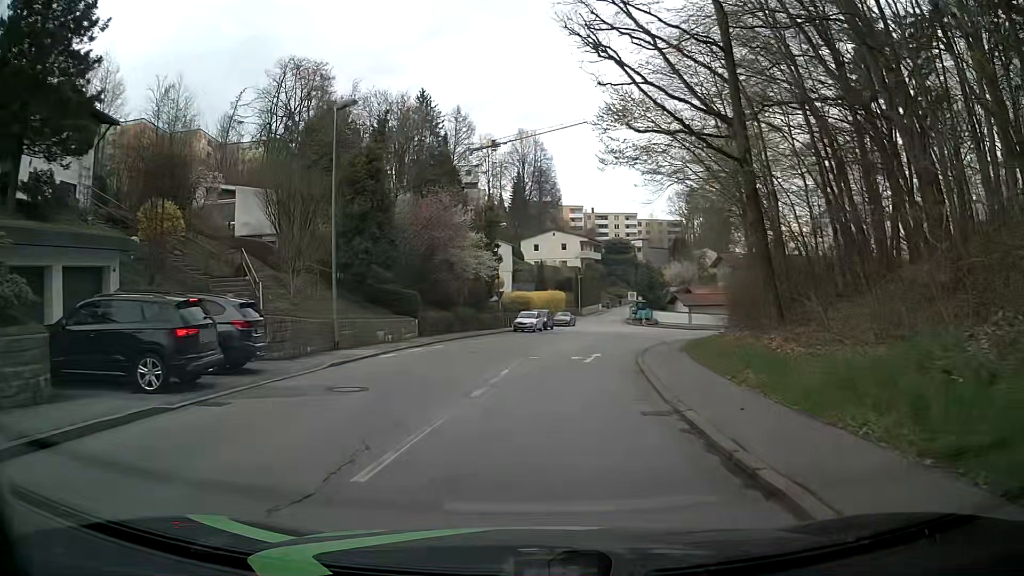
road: residential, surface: asphalt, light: Day
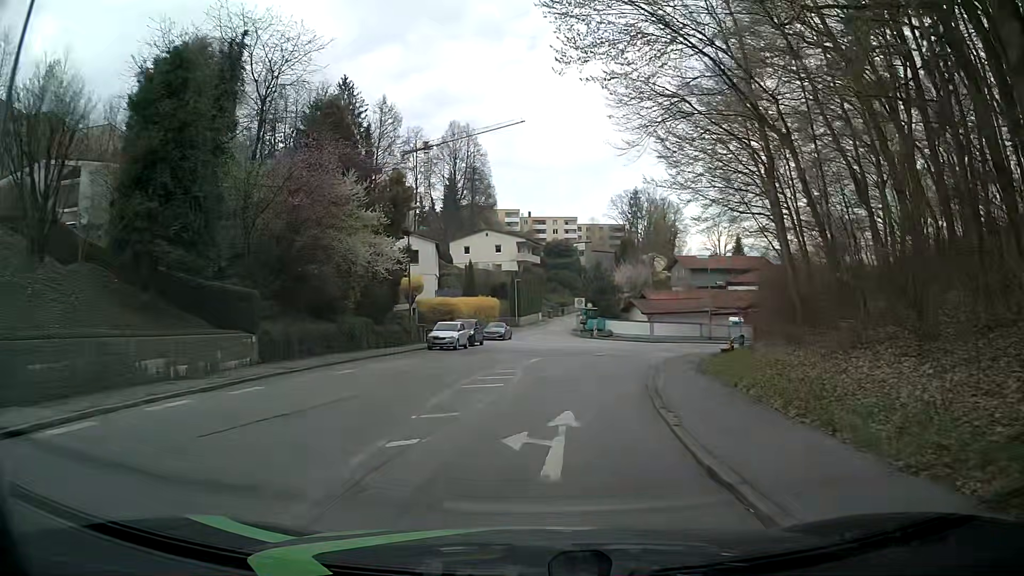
(+0.9, +13.3) m; +7°
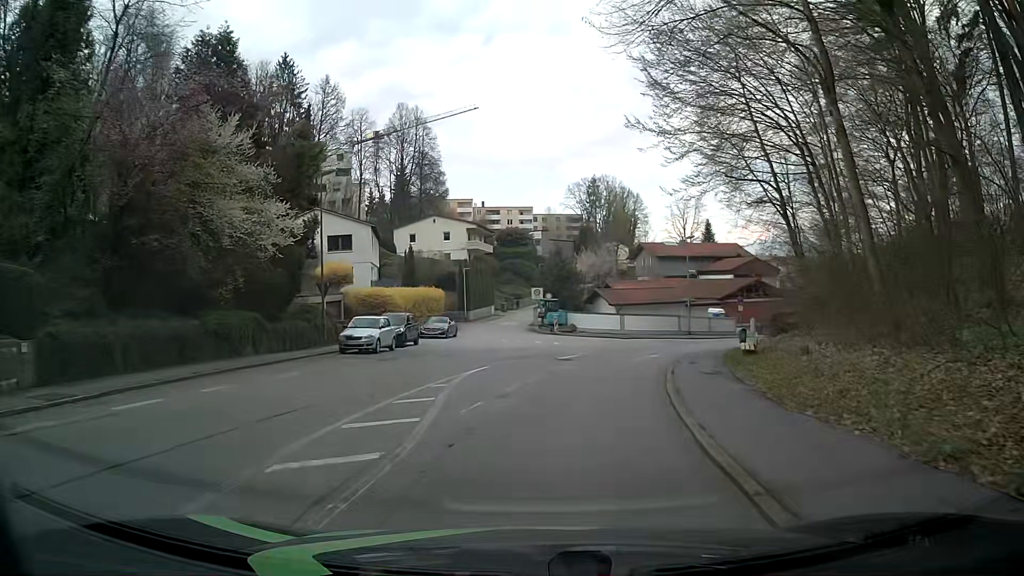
(+0.2, +8.9) m; +2°
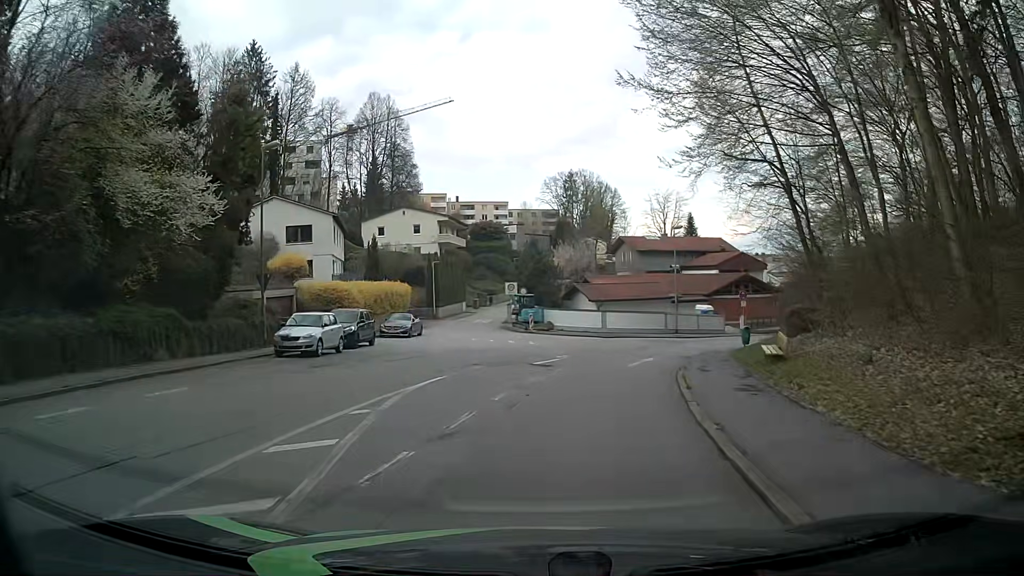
(+0.2, +4.5) m; +3°
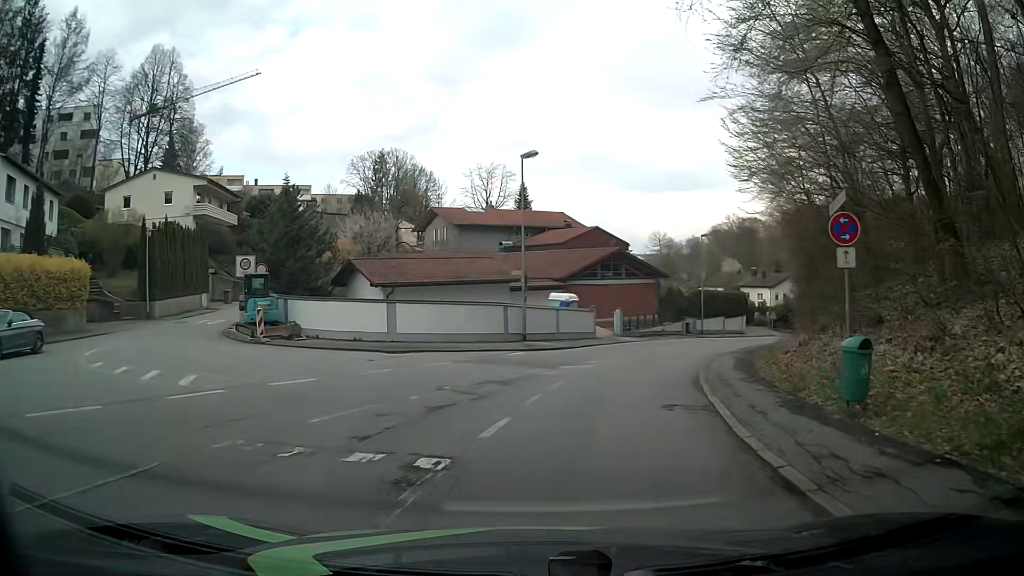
(+3.0, +22.3) m; +17°
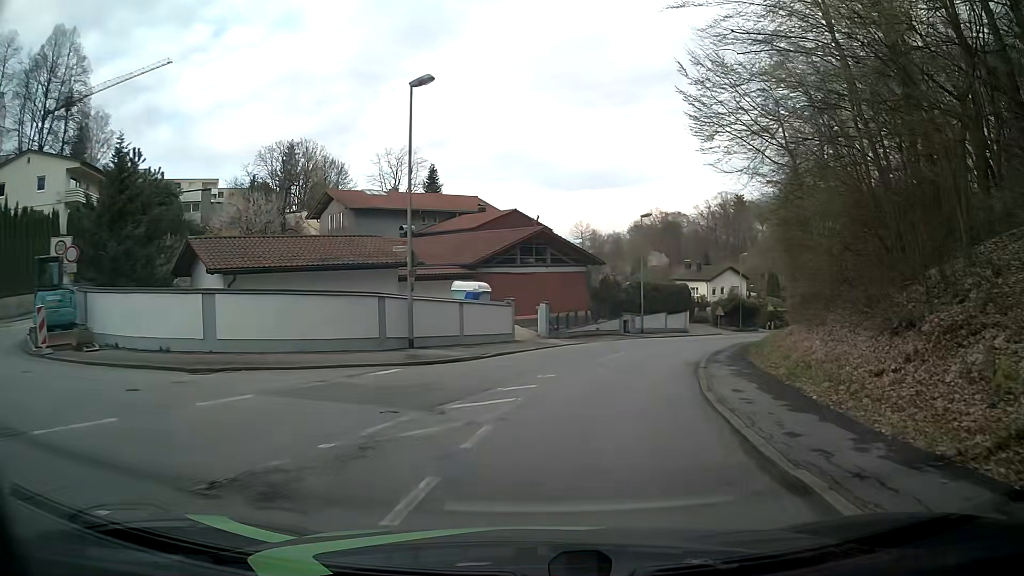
(+0.5, +9.1) m; +7°
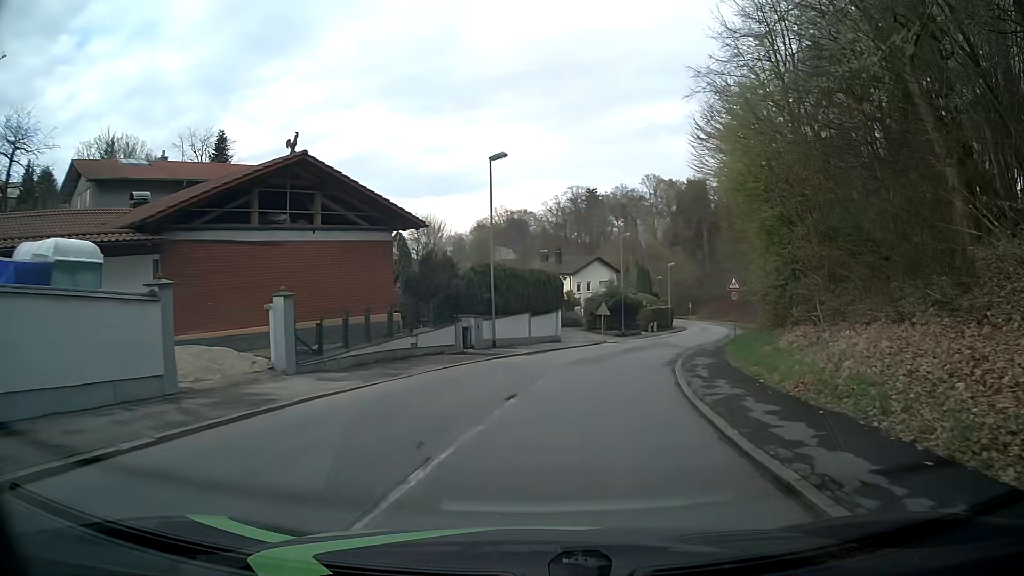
(+2.1, +17.7) m; +13°
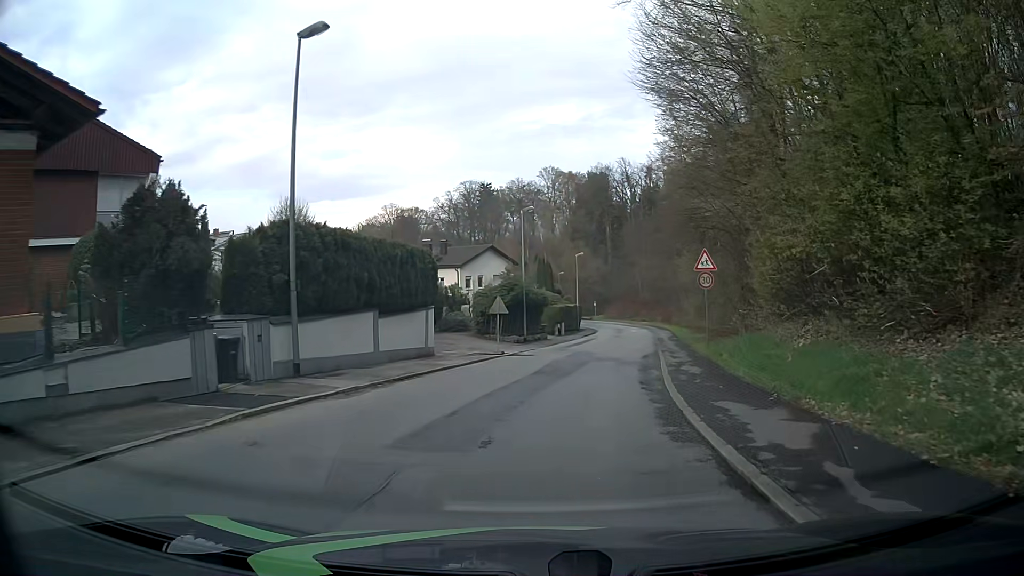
(+1.0, +13.3) m; +9°
(0, +10) (+2, +20) (+3, +30) (+5, +40) (+7, +49) (+9, +59) (+10, +69) (+11, +79) (+12, +89) (+11, +99) m
